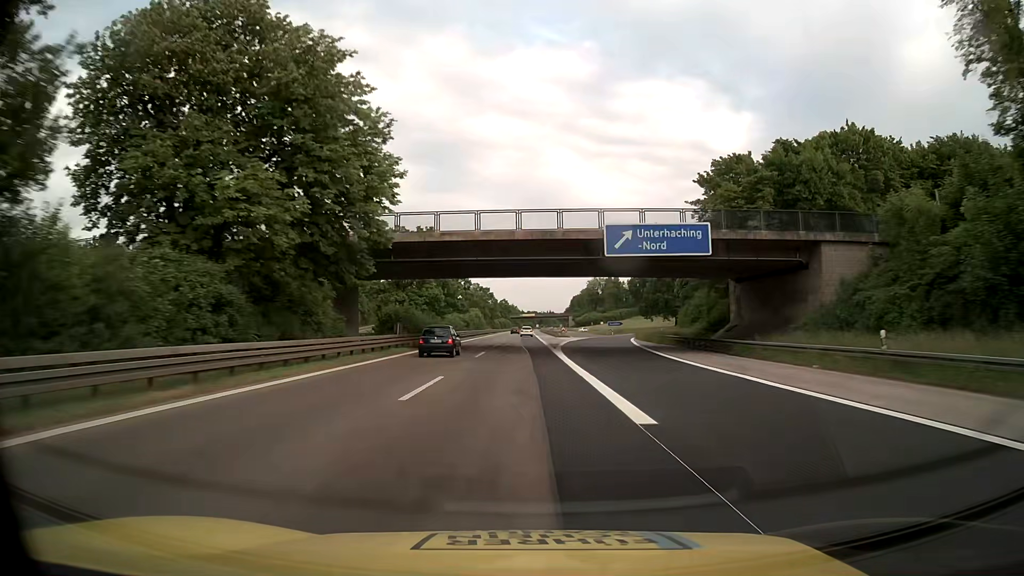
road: motorway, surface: asphalt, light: Day
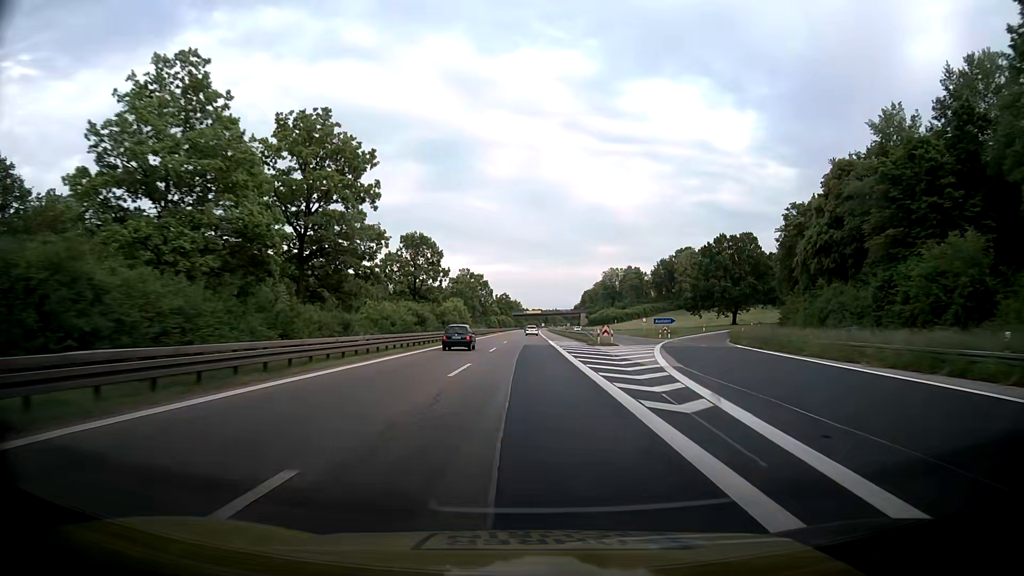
(-0.2, +48.4) m; 0°
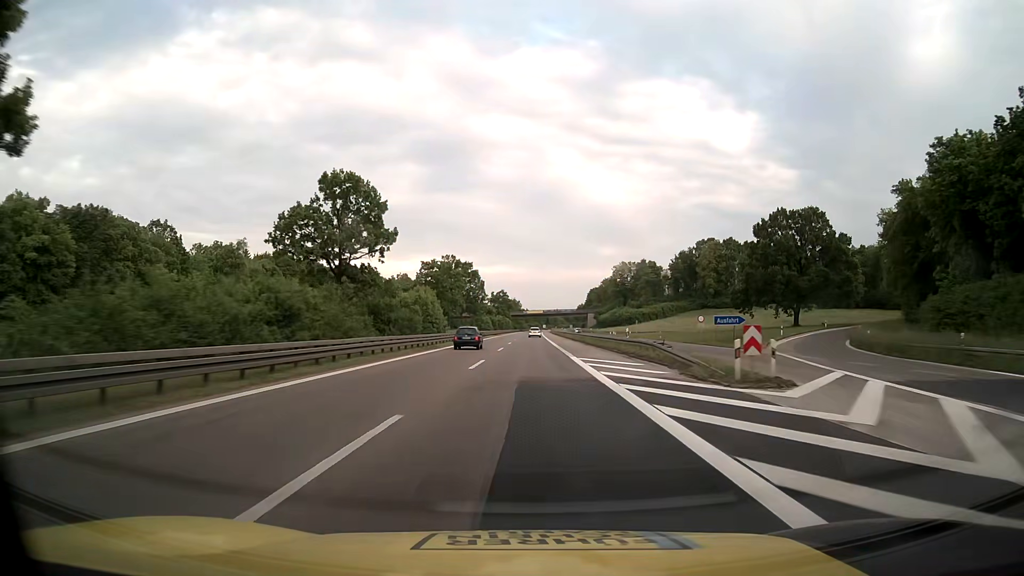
(+0.3, +32.2) m; 0°
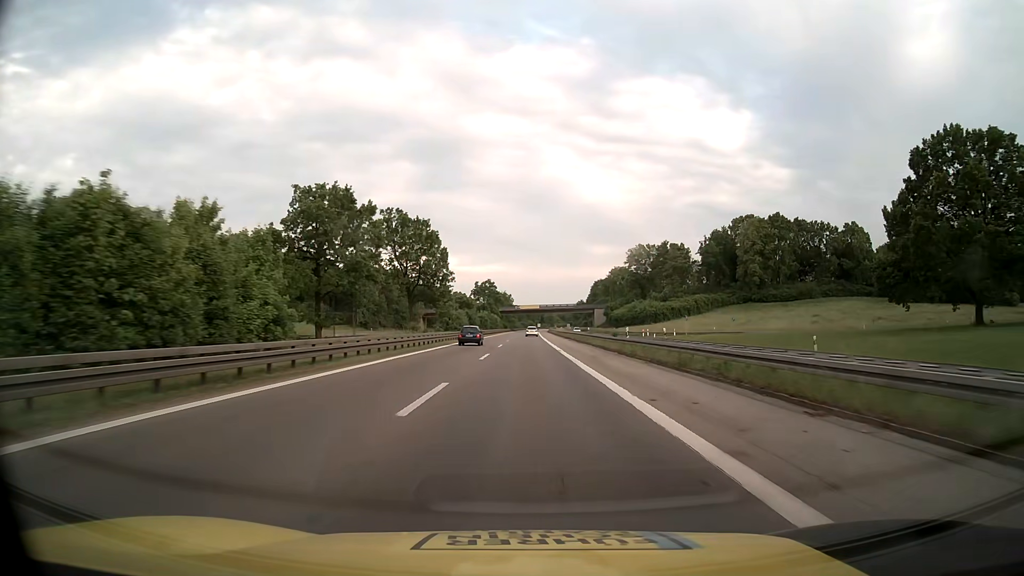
(+0.2, +48.4) m; 0°
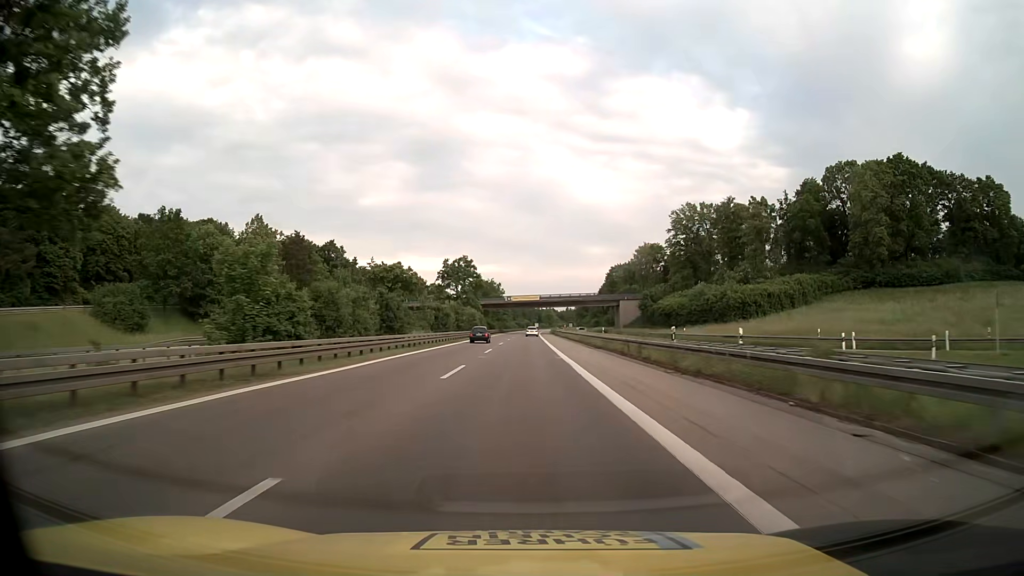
(+0.3, +64.9) m; 0°
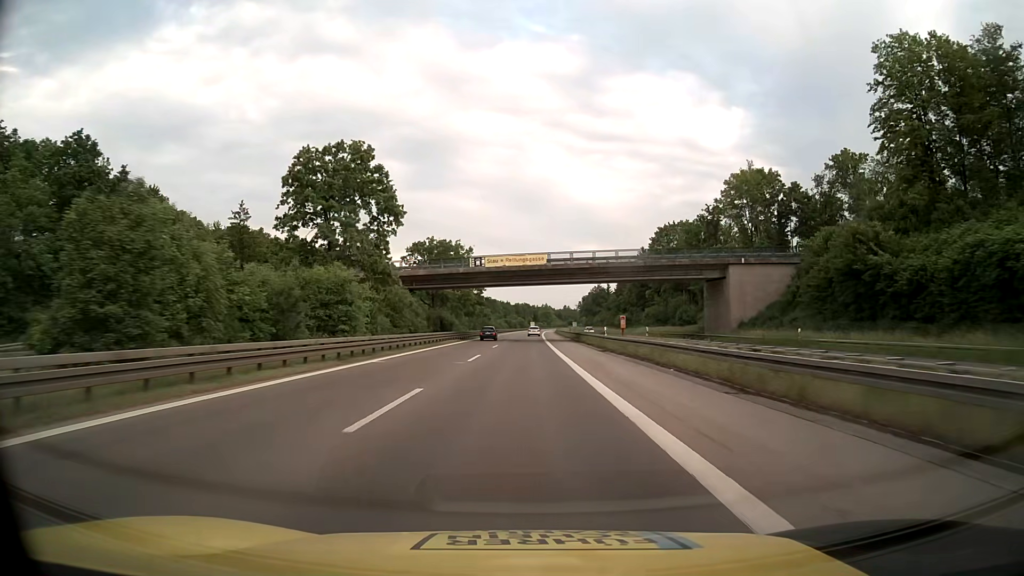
(+0.2, +81.9) m; +1°
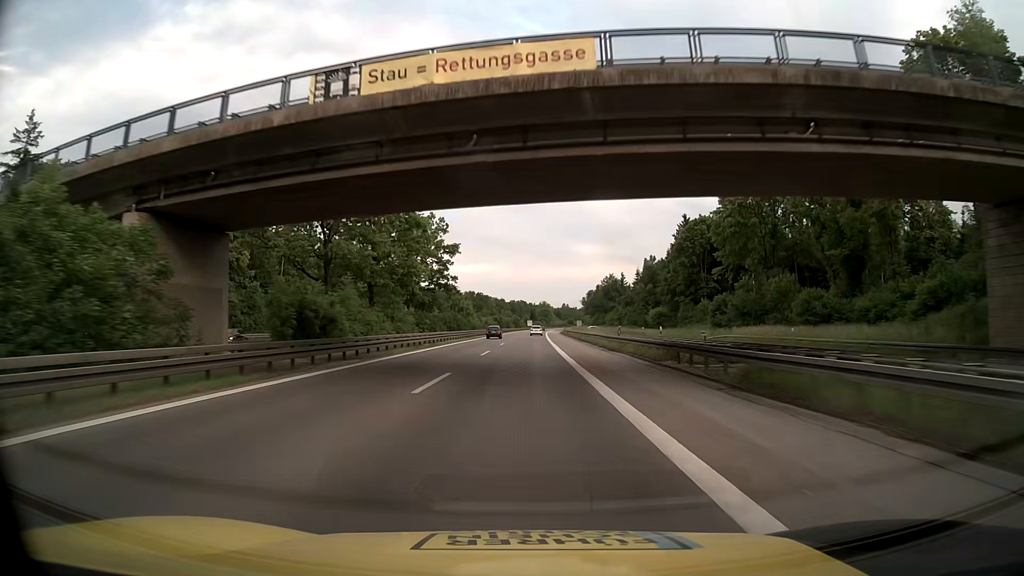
(+0.1, +49.3) m; 0°
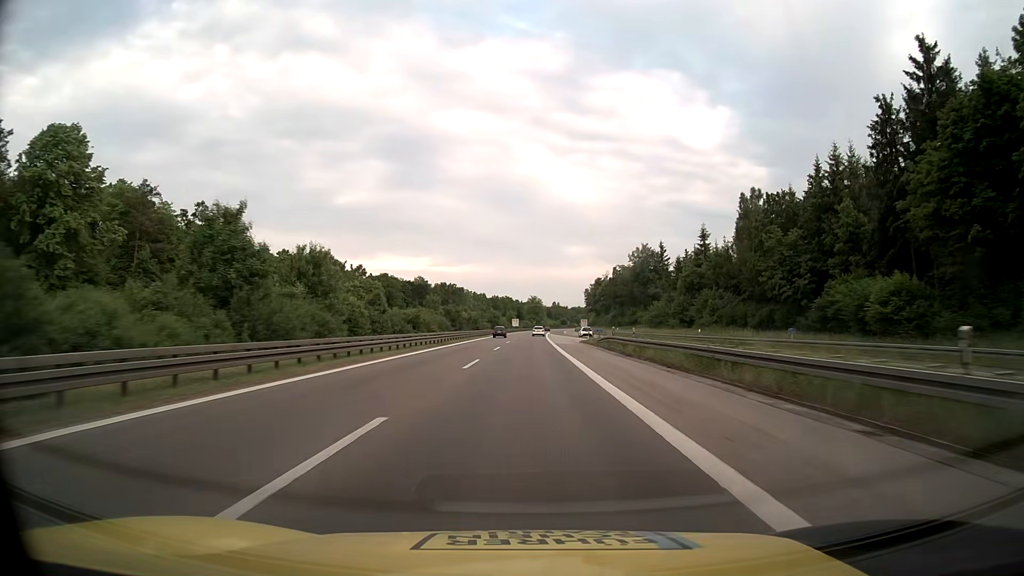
(+0.7, +82.2) m; +1°
(0, +10) (0, +20) (0, +30) (0, +40) (0, +50) (+1, +60) (+1, +70) (+1, +80) (+1, +90) (+1, +100) m
